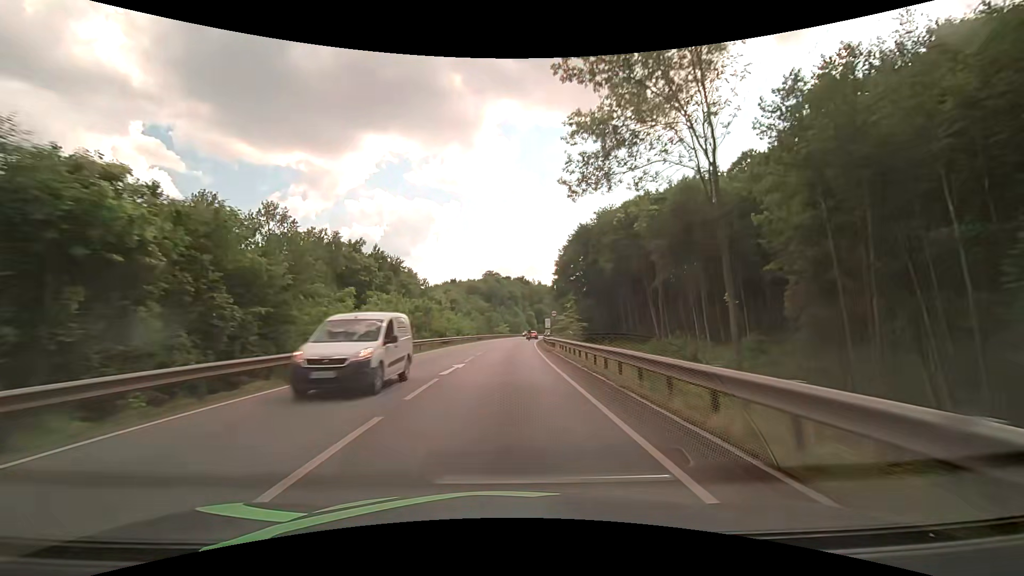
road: primary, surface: asphalt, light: Day
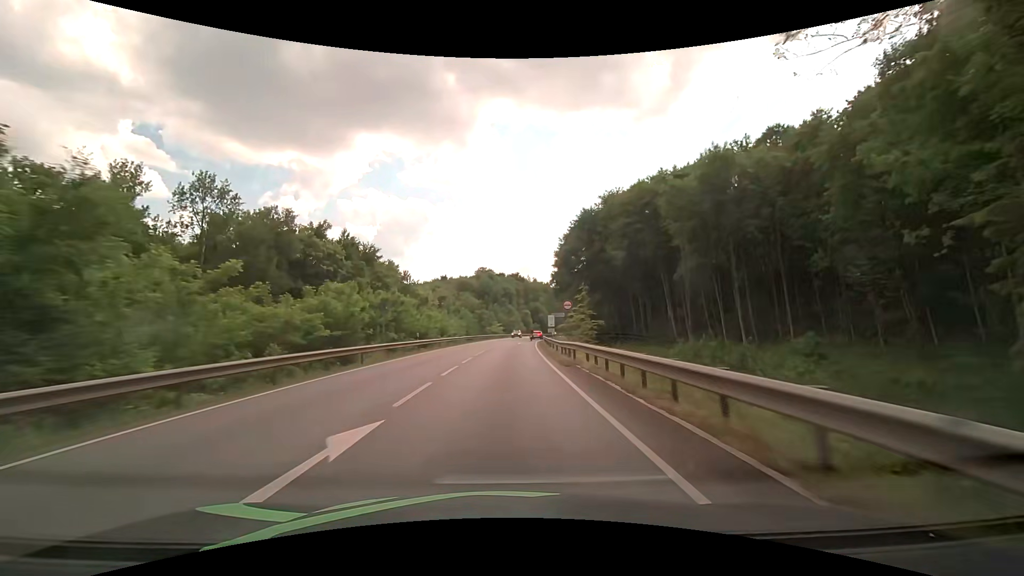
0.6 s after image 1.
(+0.1, +12.6) m; +1°
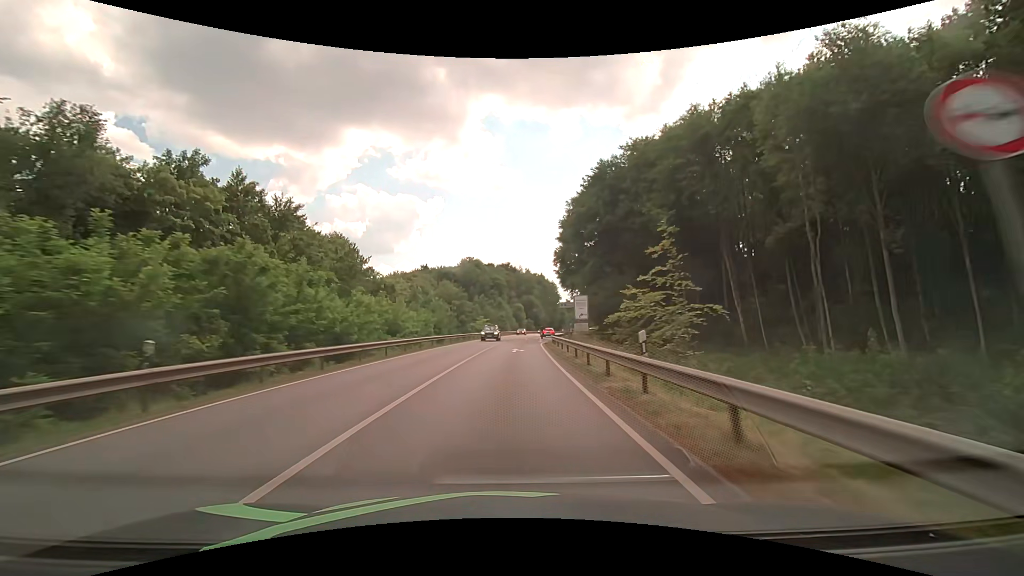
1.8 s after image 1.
(+0.2, +24.8) m; +1°
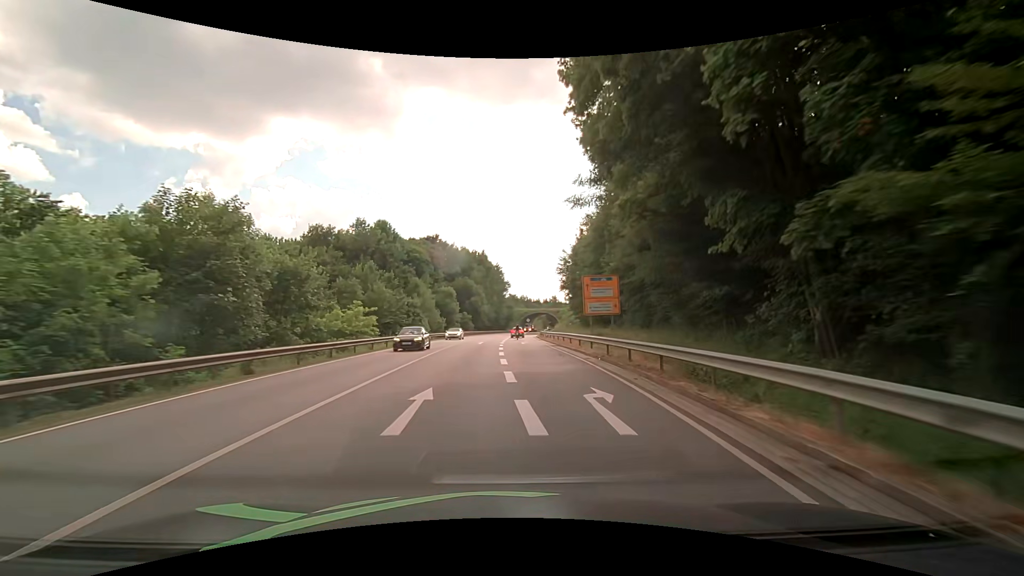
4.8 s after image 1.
(+2.8, +56.1) m; +7°
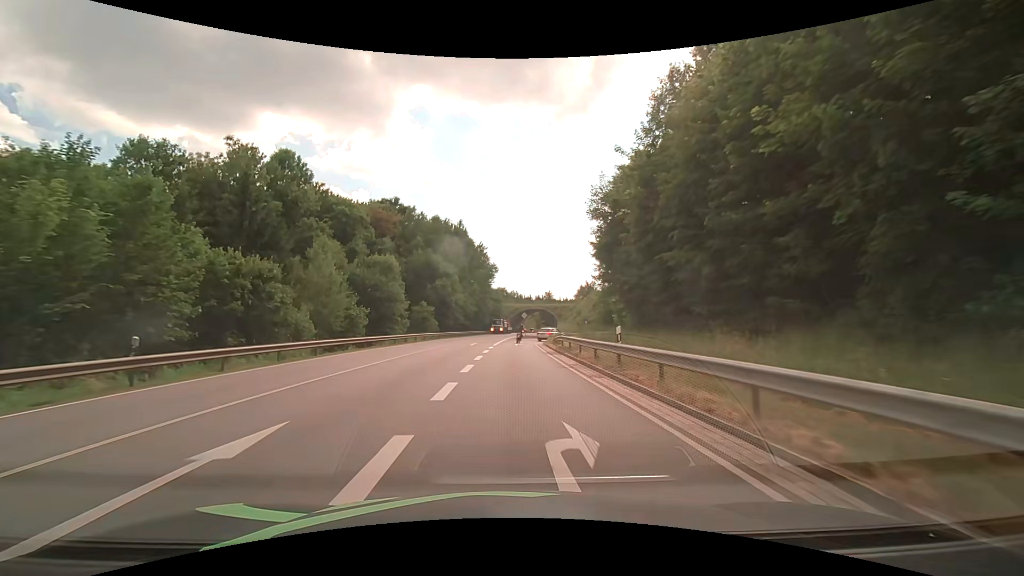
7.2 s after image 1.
(+0.7, +38.7) m; +2°
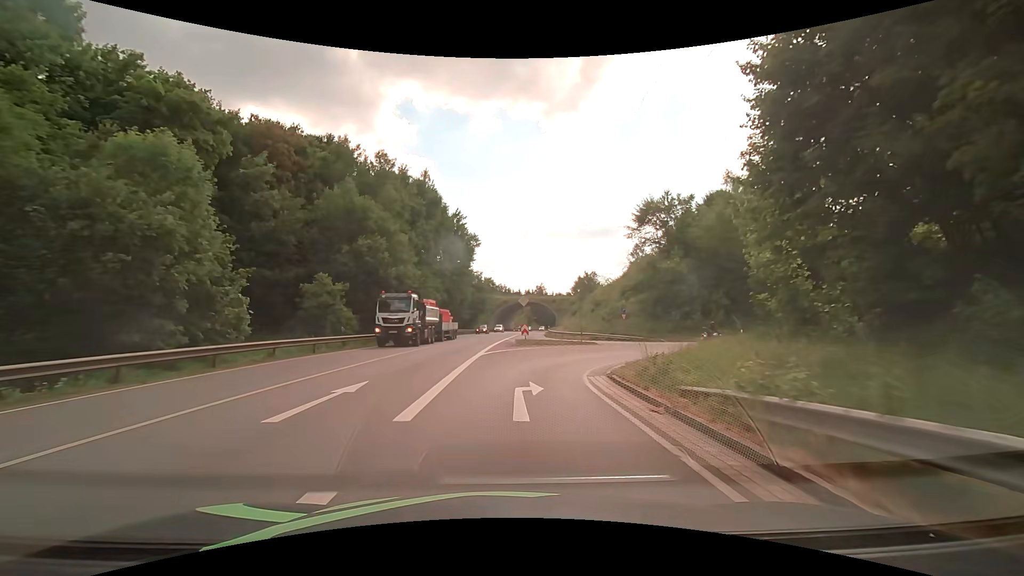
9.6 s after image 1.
(+0.1, +31.6) m; +1°
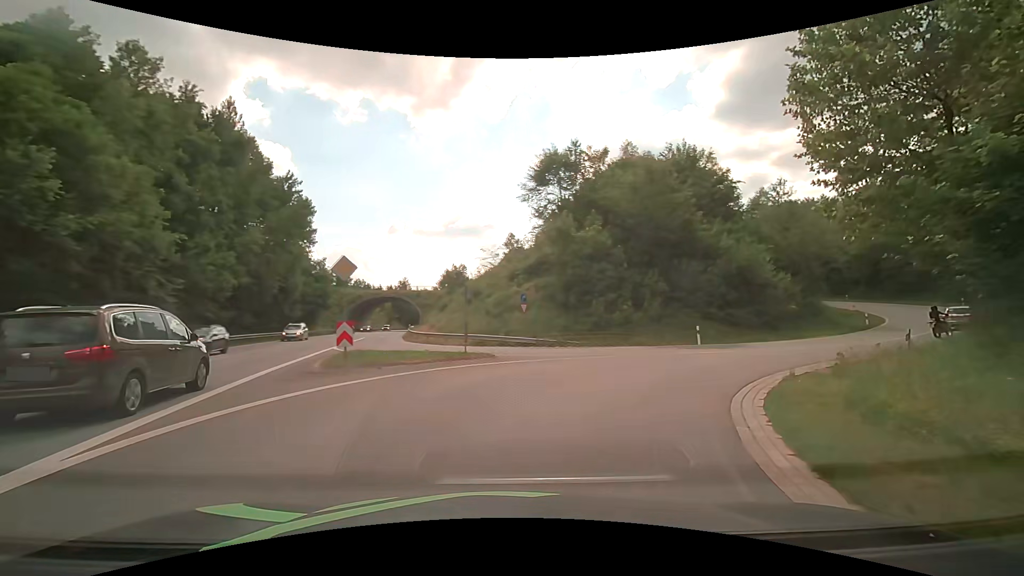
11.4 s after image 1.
(+1.5, +17.3) m; +16°
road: primary_link
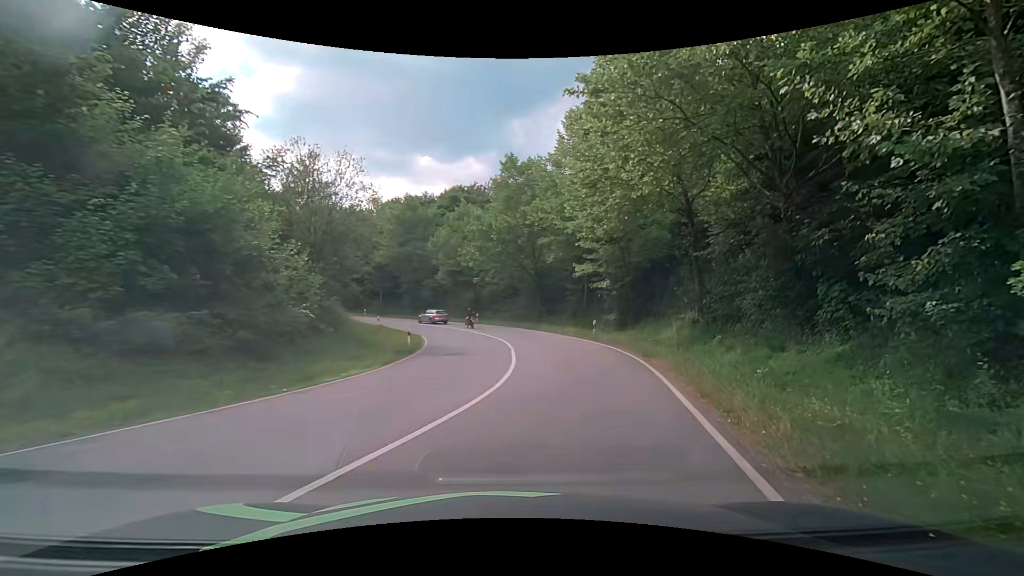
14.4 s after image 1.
(+9.6, +19.7) m; +50°
(+1, +10) (+2, +20) (+2, +30) (0, +40) (-3, +49) (-8, +58) (-15, +65) (-22, +72) (-31, +77) (-40, +80) m
